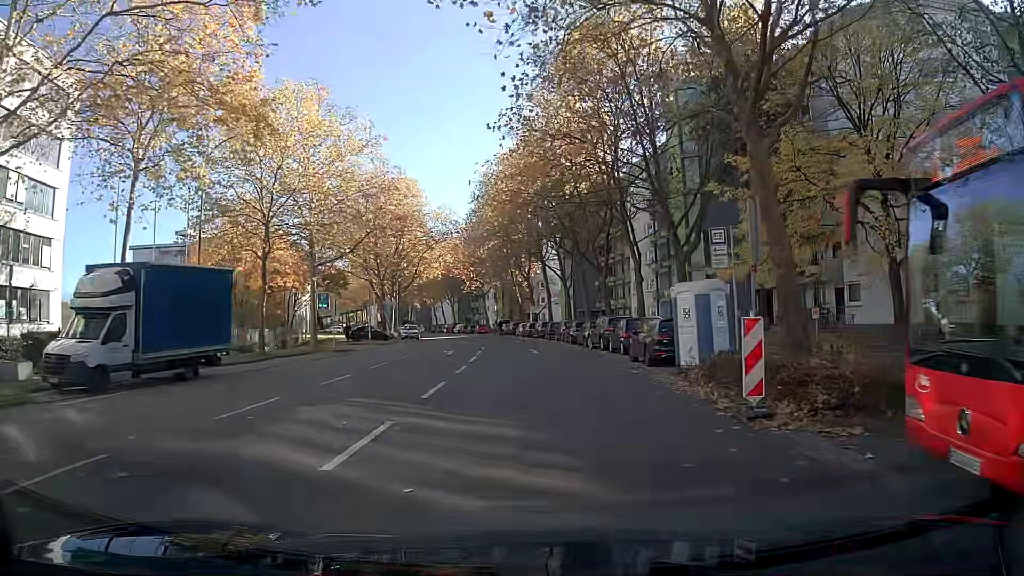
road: residential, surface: asphalt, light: Day
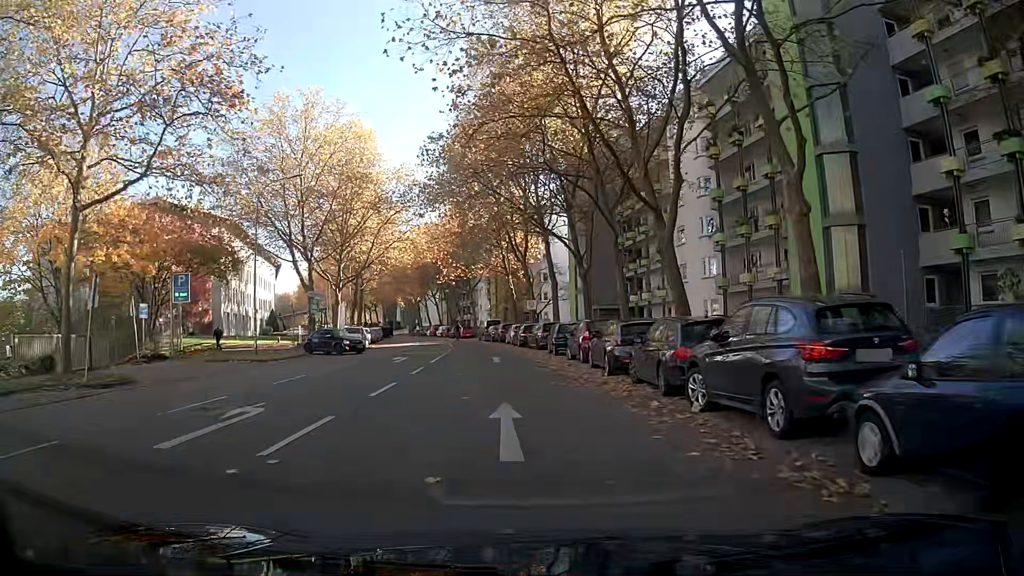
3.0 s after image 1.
(+0.2, +23.2) m; -1°
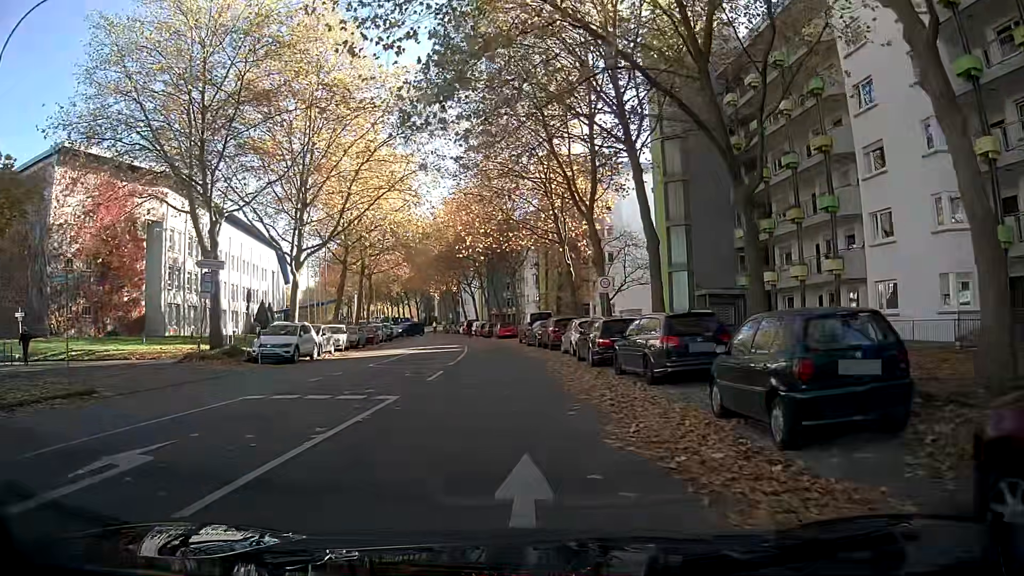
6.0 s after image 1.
(-0.3, +22.5) m; -5°
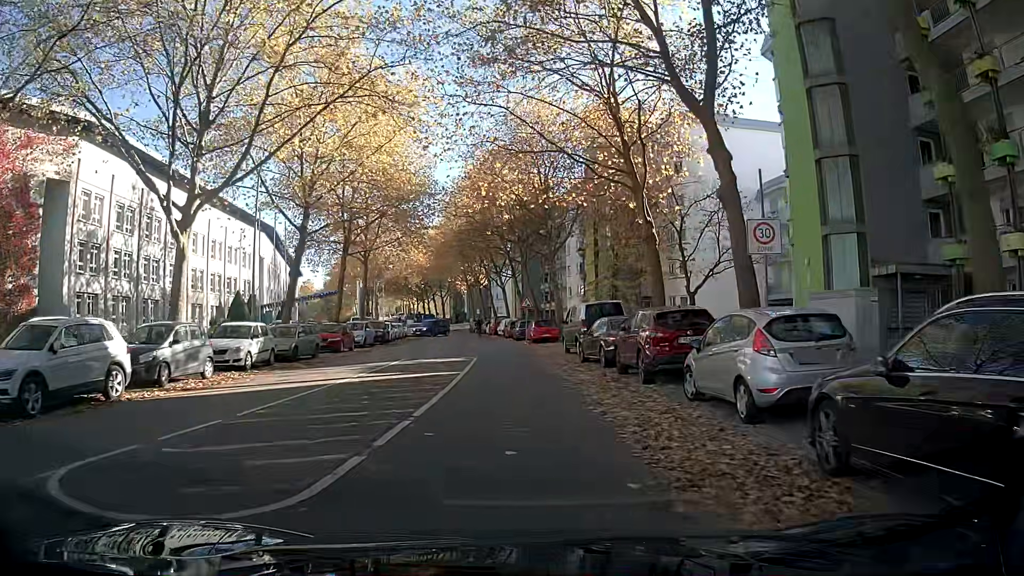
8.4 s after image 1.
(-0.8, +17.3) m; -3°
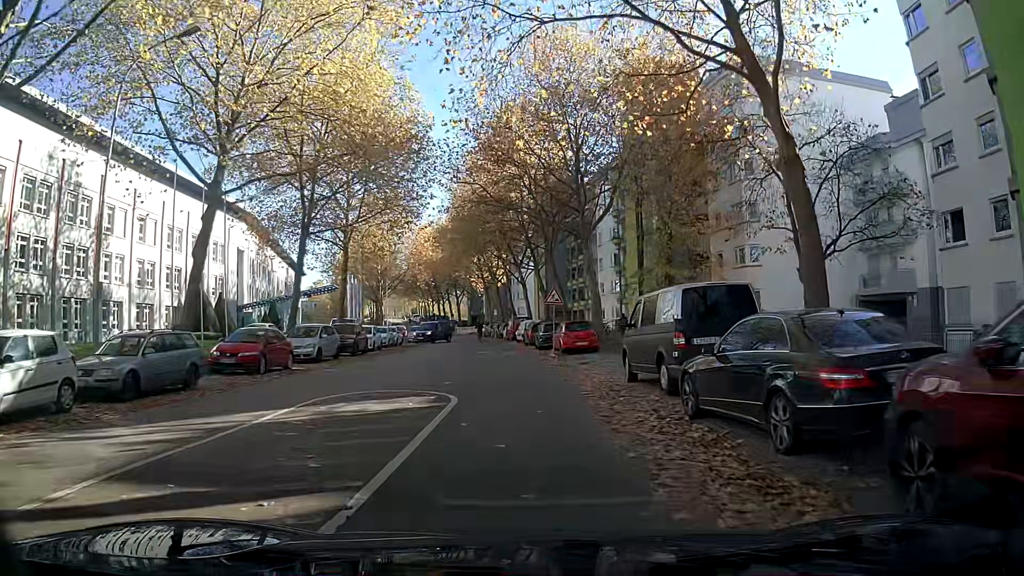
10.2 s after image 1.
(-0.2, +12.4) m; -1°
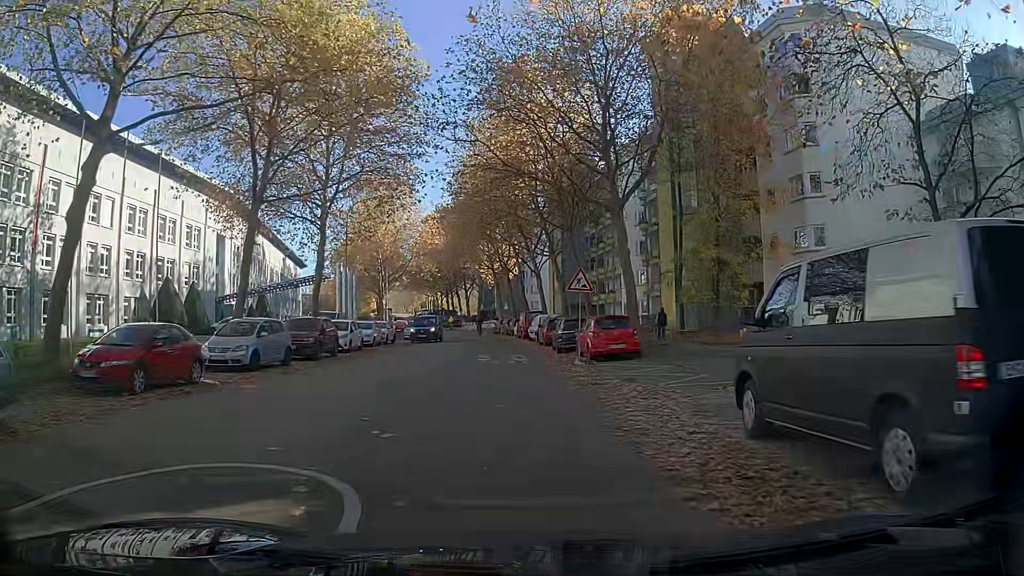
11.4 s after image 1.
(-0.1, +7.8) m; -1°
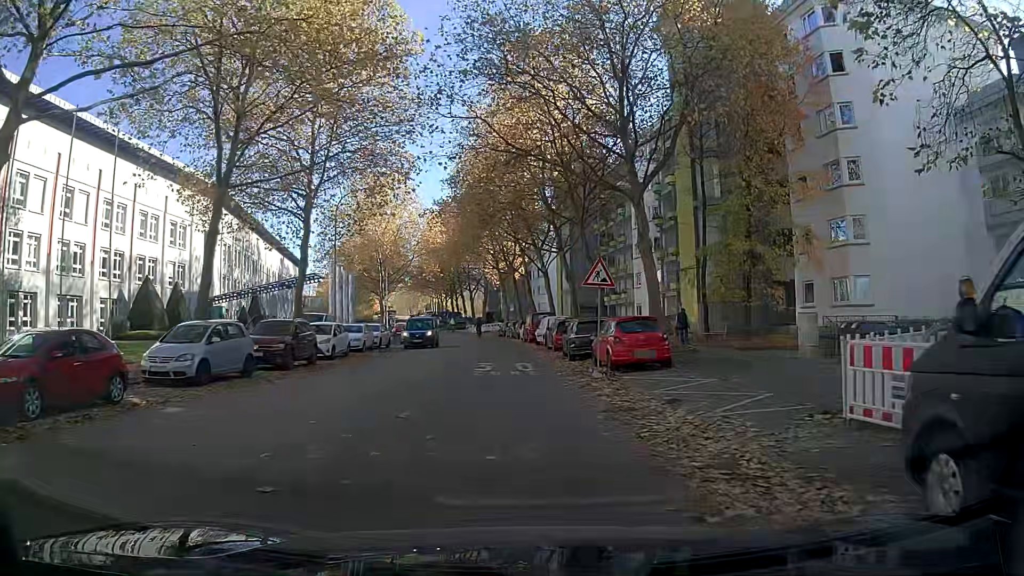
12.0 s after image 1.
(0.0, +3.7) m; -1°
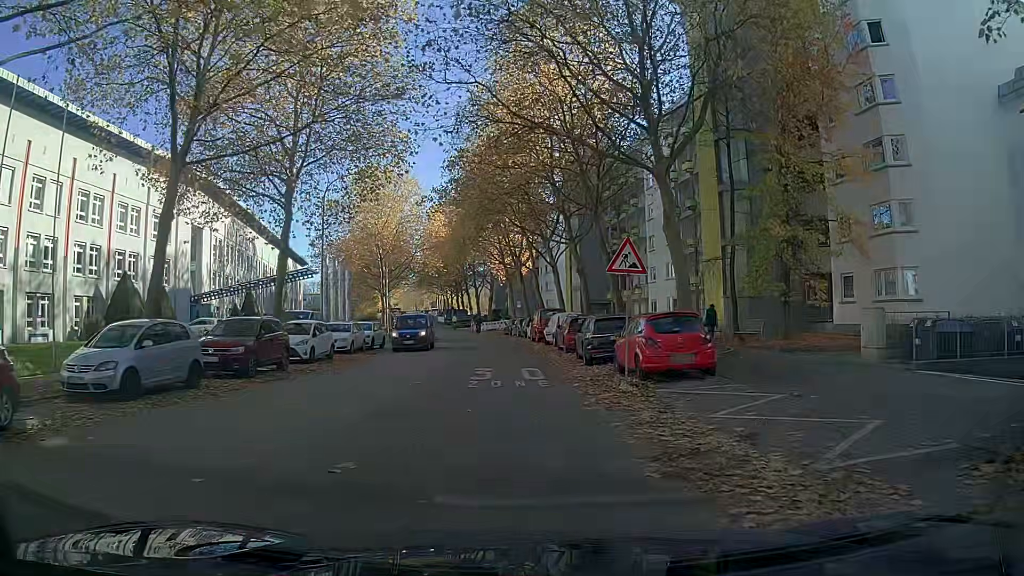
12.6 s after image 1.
(0.0, +3.6) m; -1°
